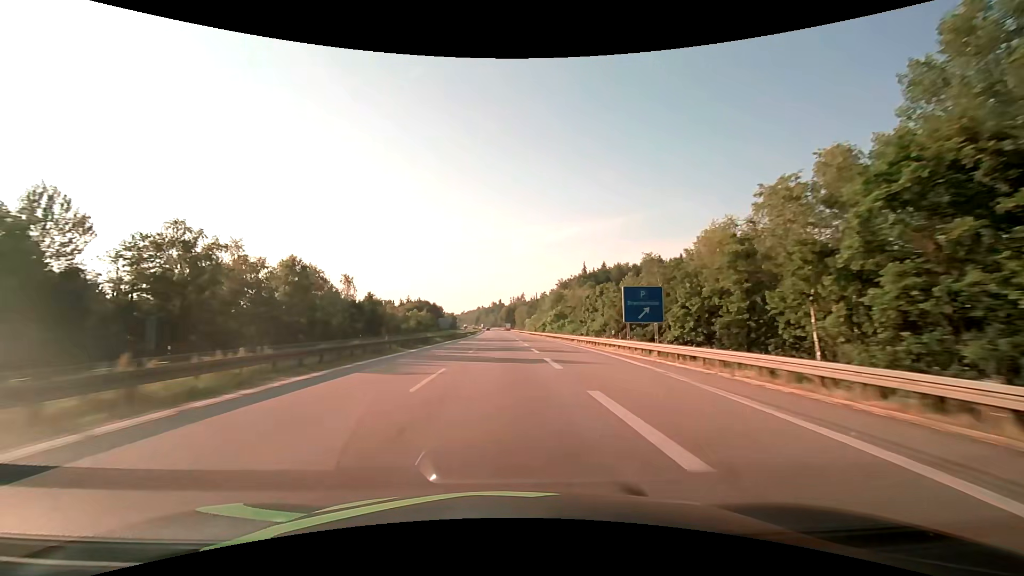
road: motorway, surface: asphalt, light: Day
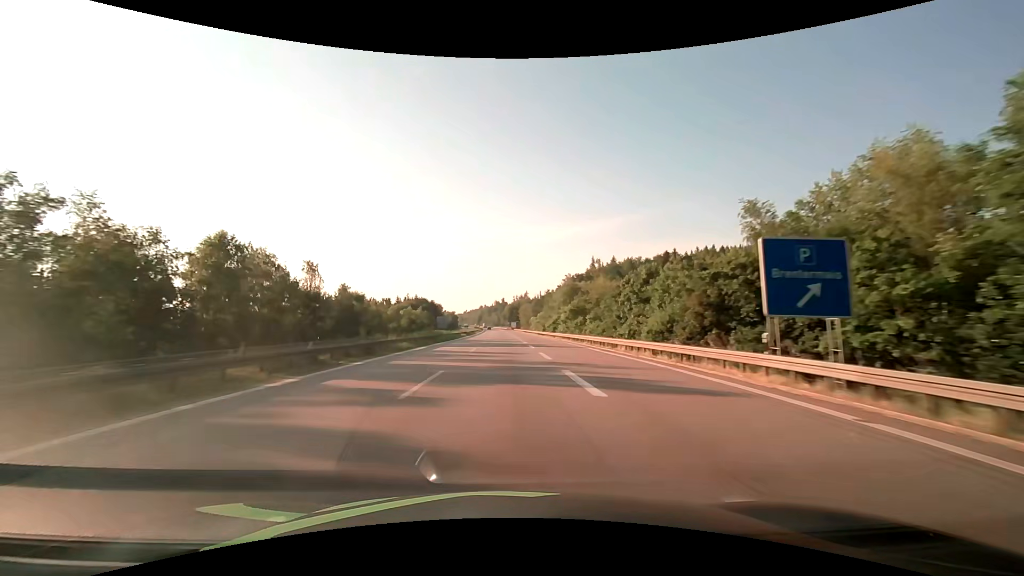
(0.0, +19.0) m; 0°
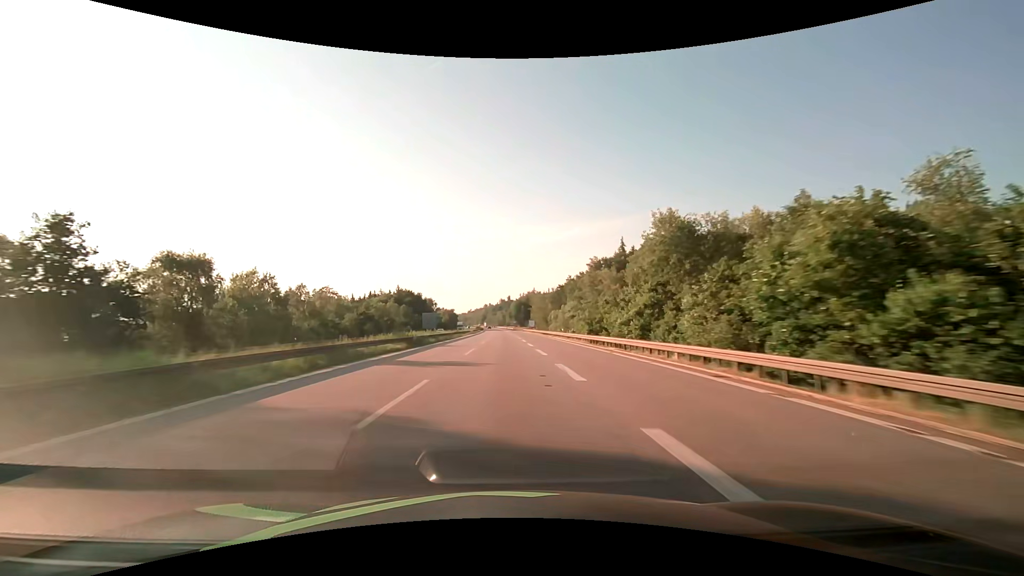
(-0.3, +57.0) m; -1°
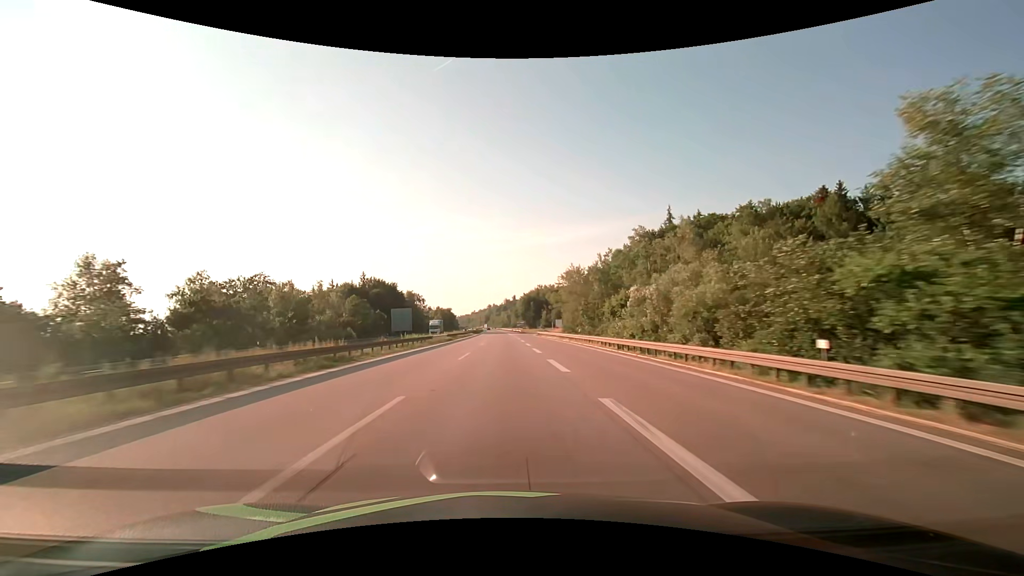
(-0.2, +57.0) m; -1°
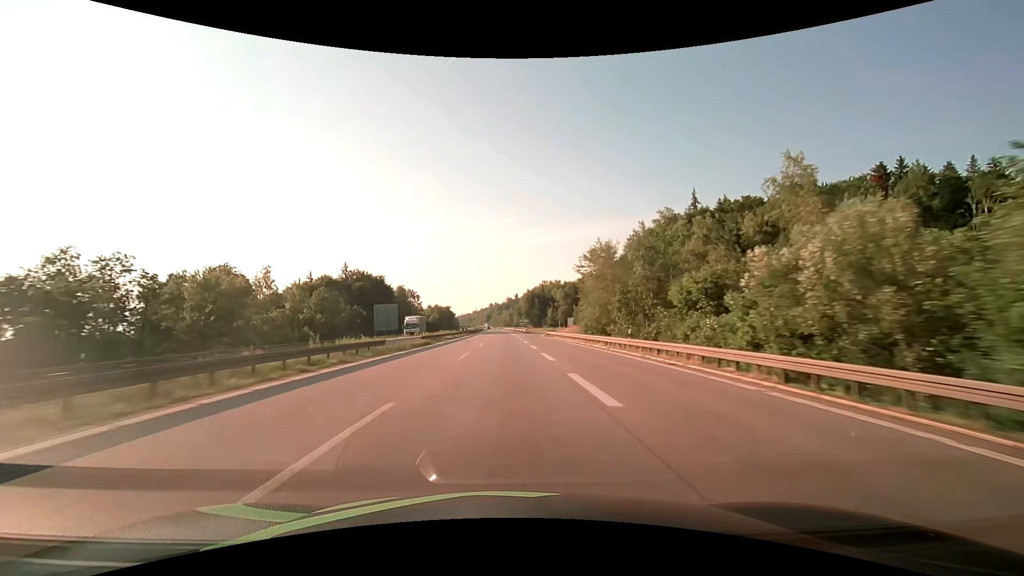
(0.0, +19.0) m; 0°
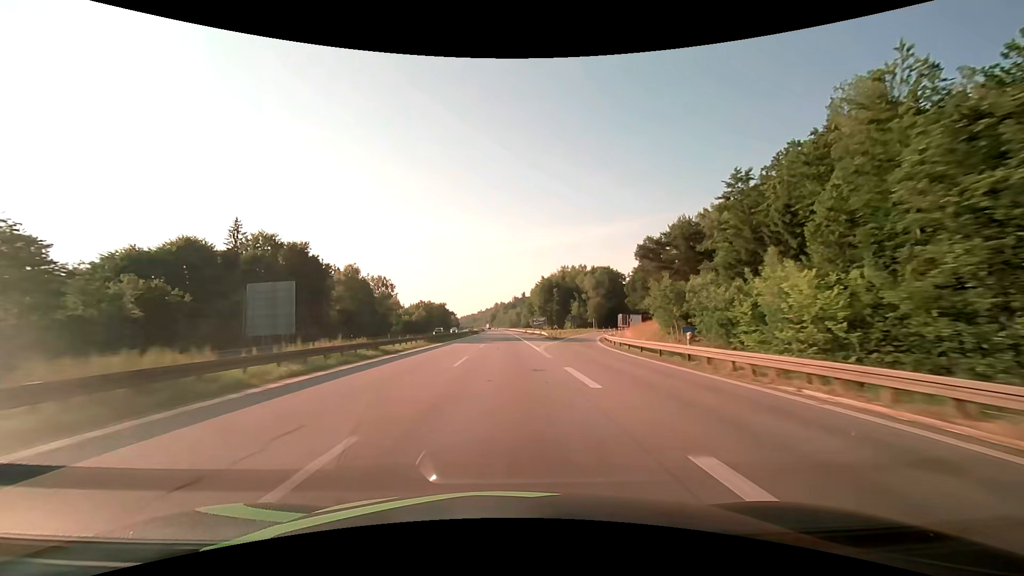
(-0.3, +57.0) m; -1°
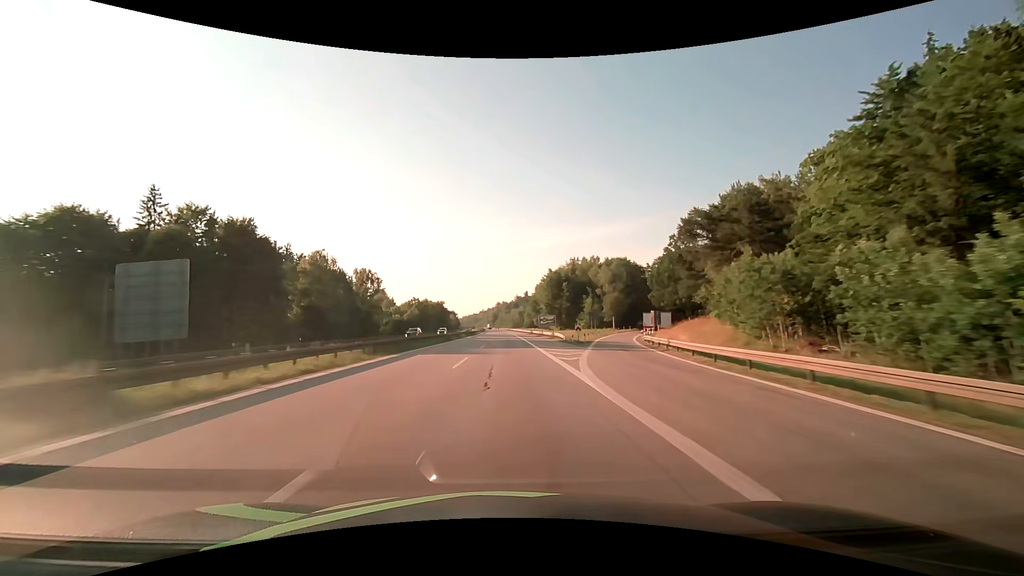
(0.0, +19.0) m; 0°
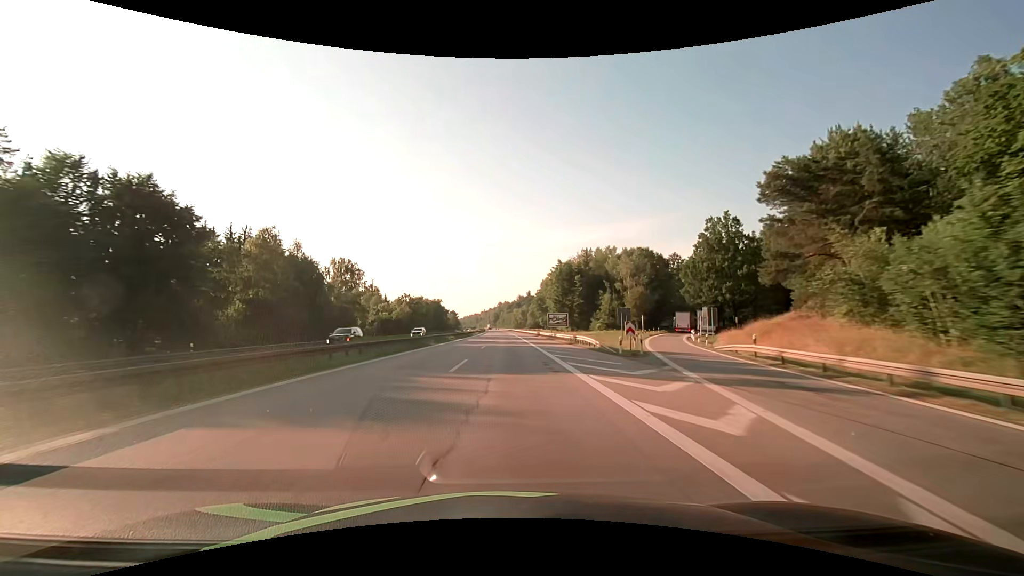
(-0.1, +19.0) m; 0°
(0, +10) (0, +20) (0, +30) (0, +40) (0, +50) (0, +60) (0, +70) (-1, +80) (-1, +90) (-1, +100) m
